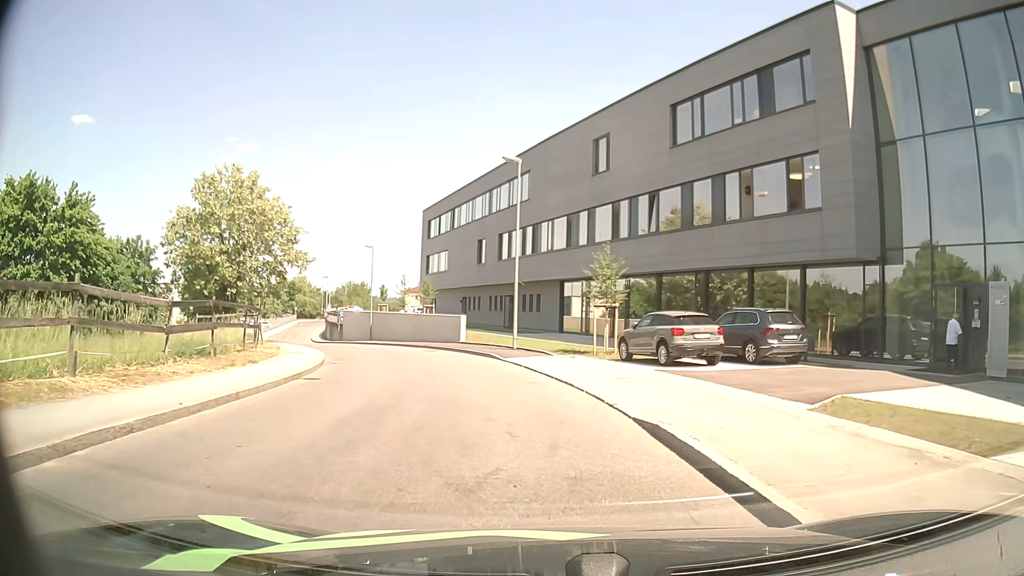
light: Day
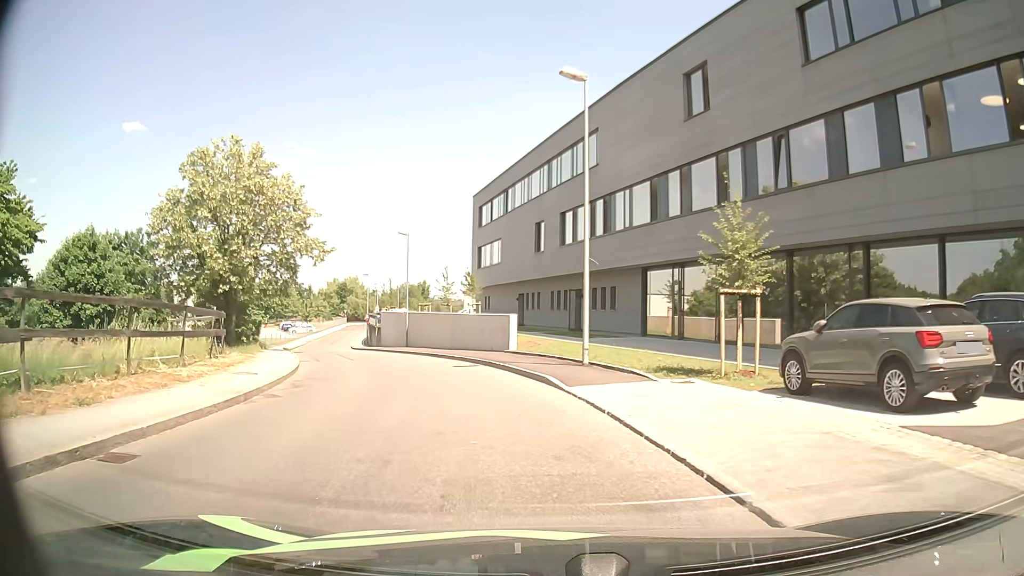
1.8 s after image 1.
(-0.5, +10.3) m; -5°
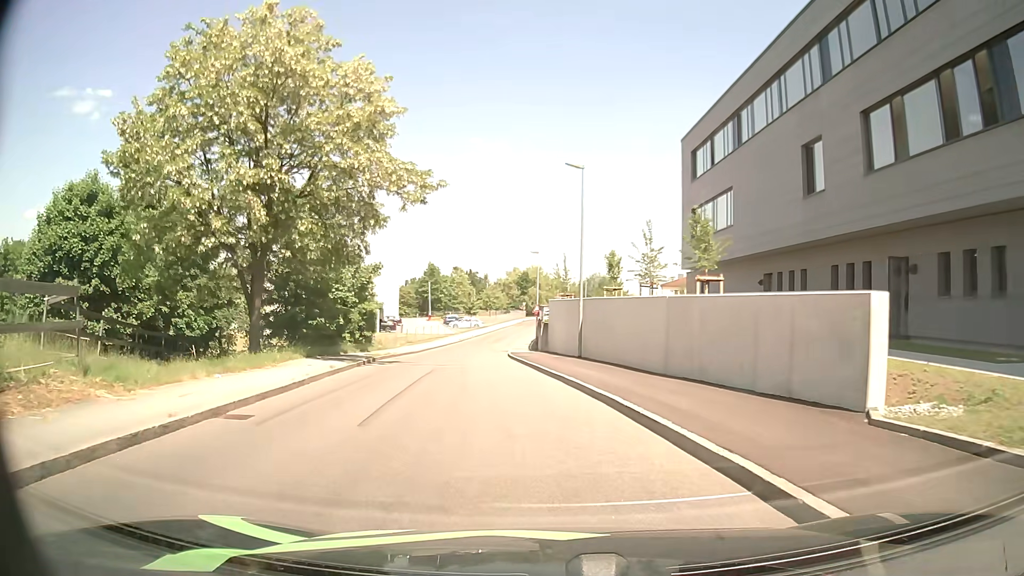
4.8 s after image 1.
(-3.0, +19.8) m; -17°
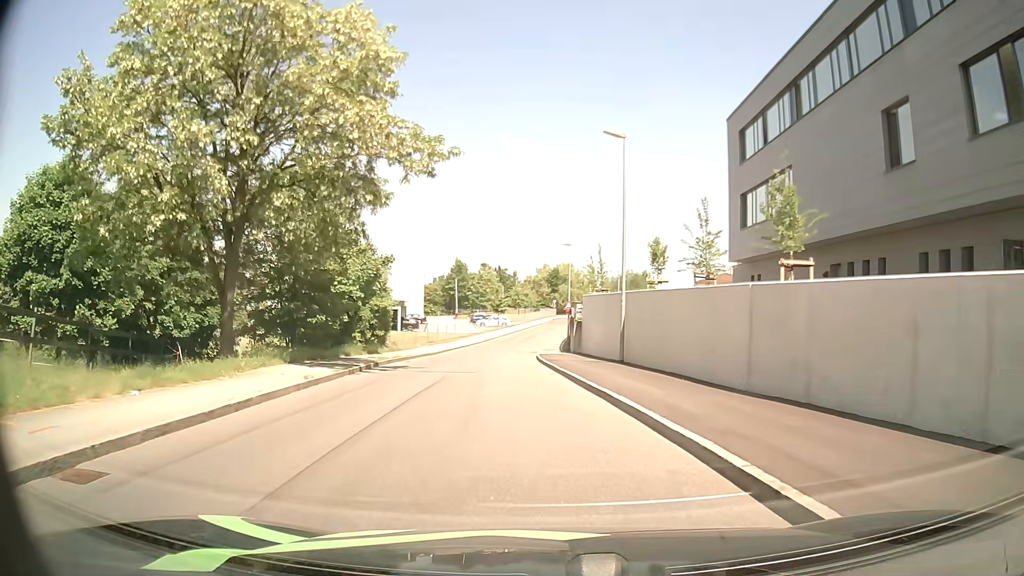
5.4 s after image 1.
(-0.1, +4.6) m; -2°
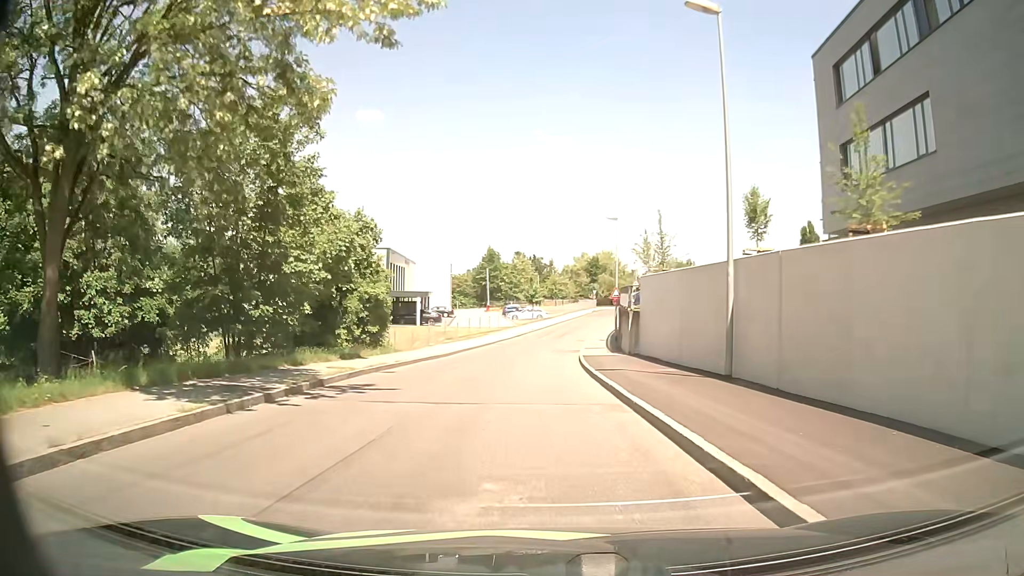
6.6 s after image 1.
(-0.3, +9.7) m; -3°
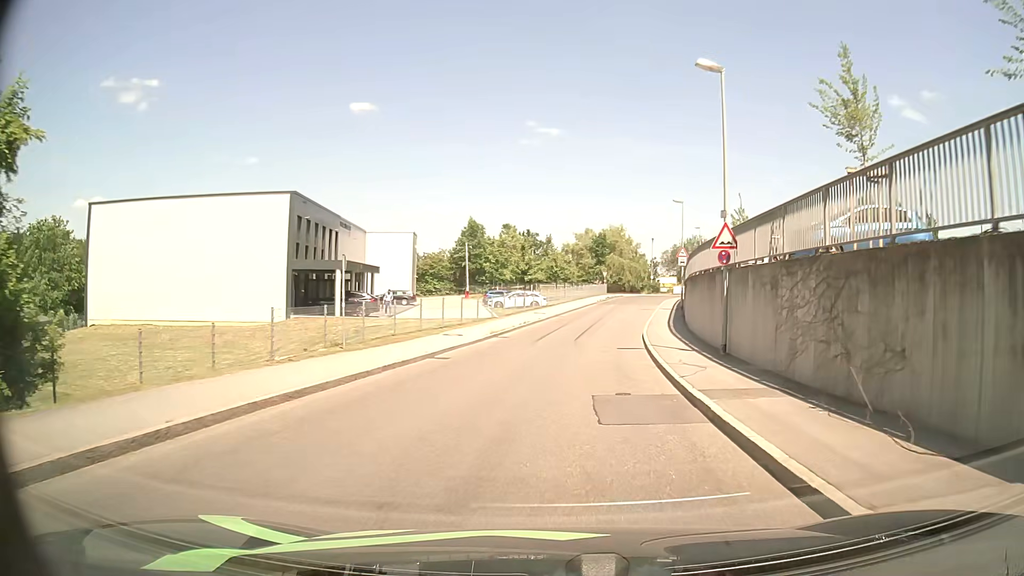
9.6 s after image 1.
(-0.7, +25.7) m; 0°
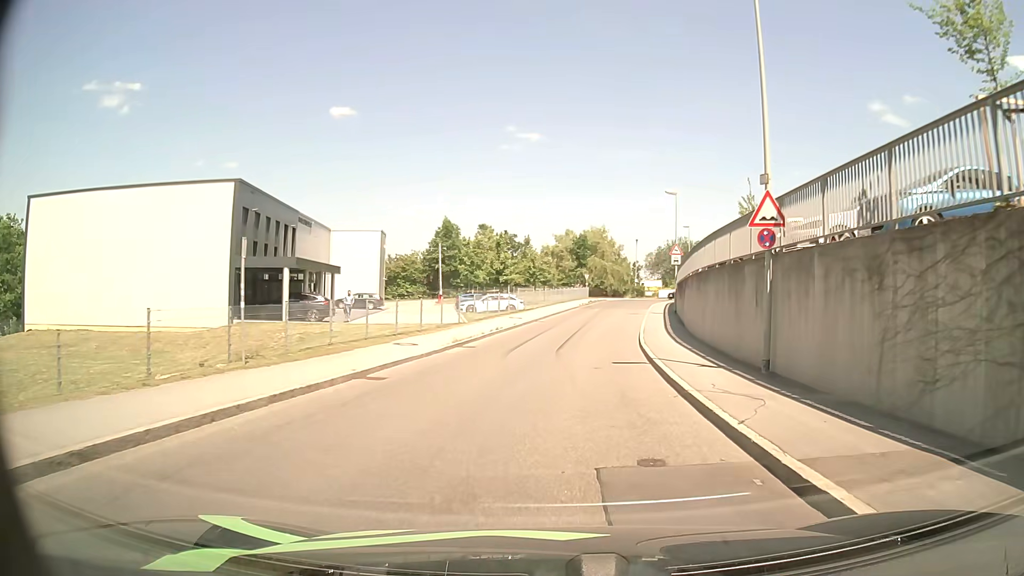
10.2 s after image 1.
(+0.1, +5.2) m; +2°
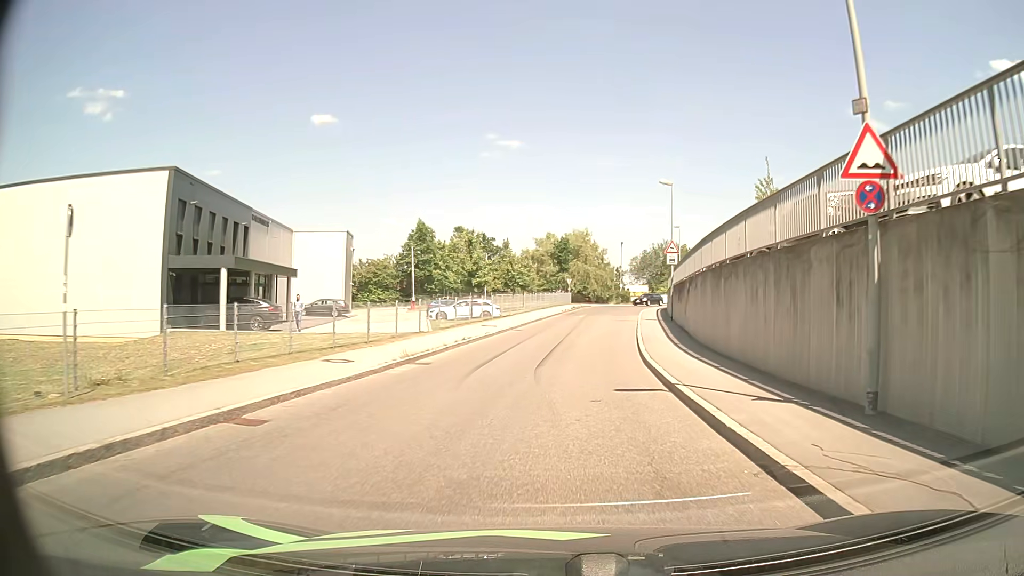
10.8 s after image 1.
(+0.1, +5.2) m; +2°
(0, +10) (+1, +20) (+2, +30) (+3, +40) (+4, +50) (+6, +60) (+9, +69) (+13, +78) (+21, +84) (+30, +88) m
